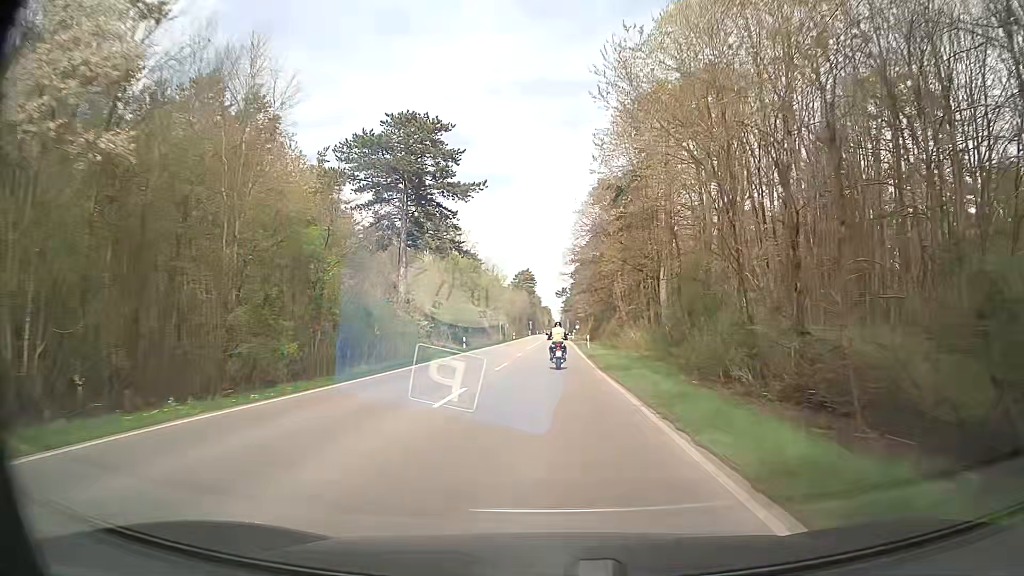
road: secondary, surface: asphalt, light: Day
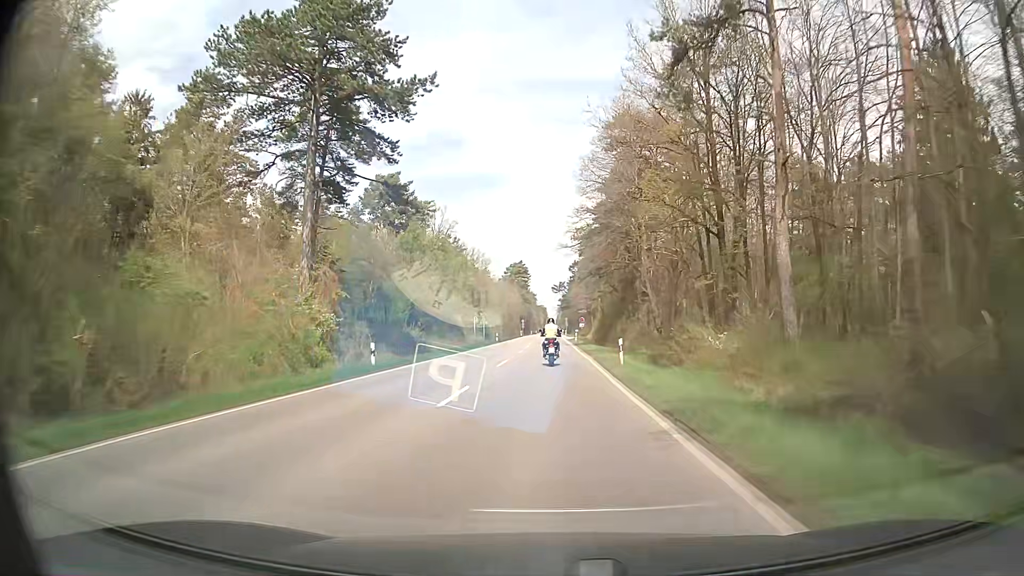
(+0.1, +24.4) m; +1°
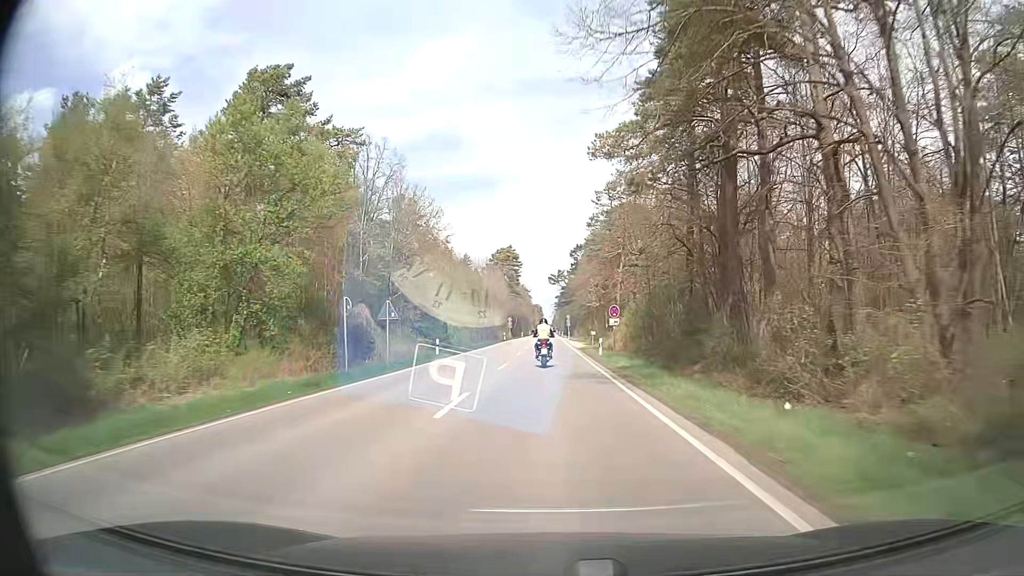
(-0.2, +37.7) m; 0°
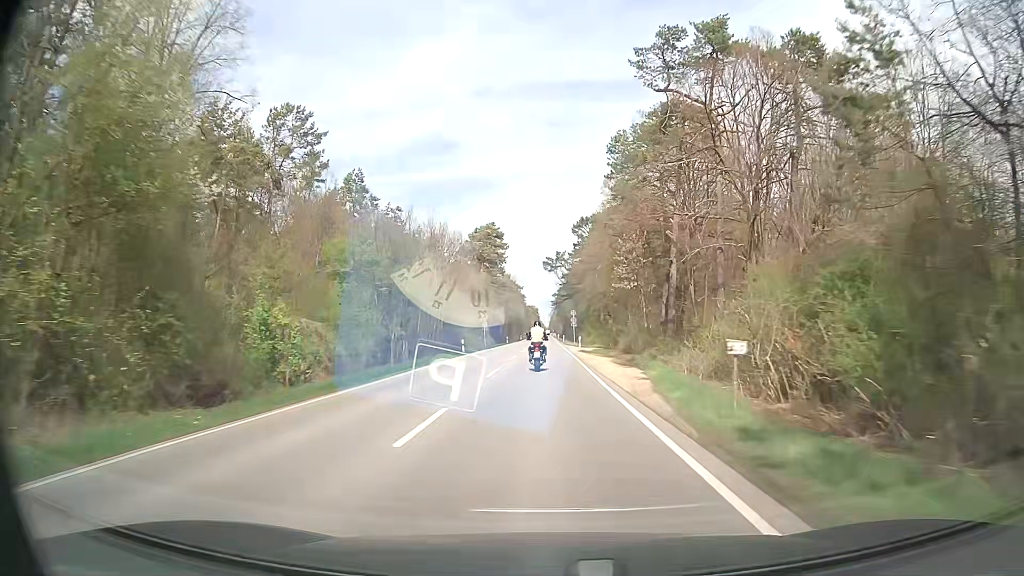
(+0.2, +38.4) m; 0°
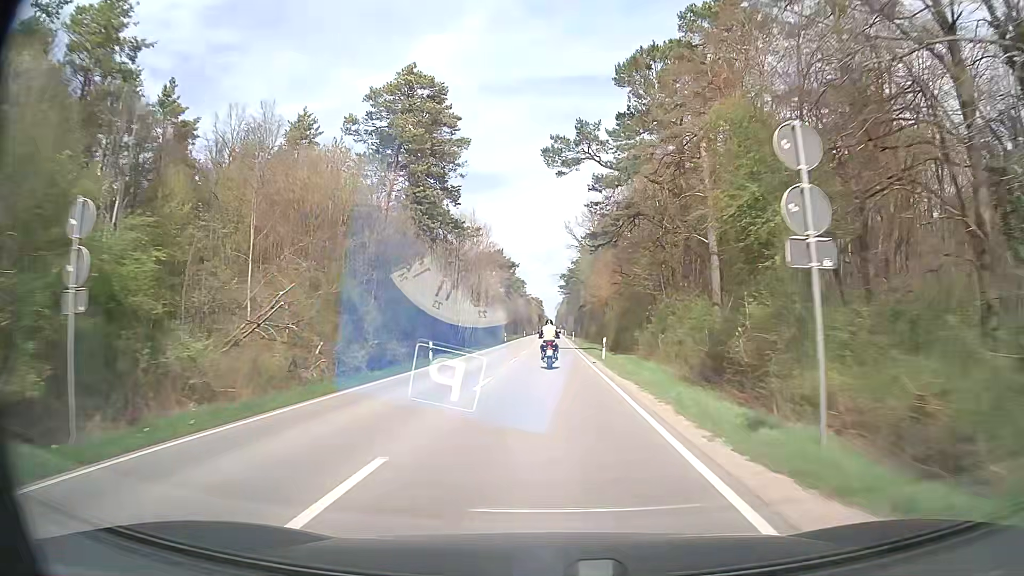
(-0.1, +65.2) m; -1°
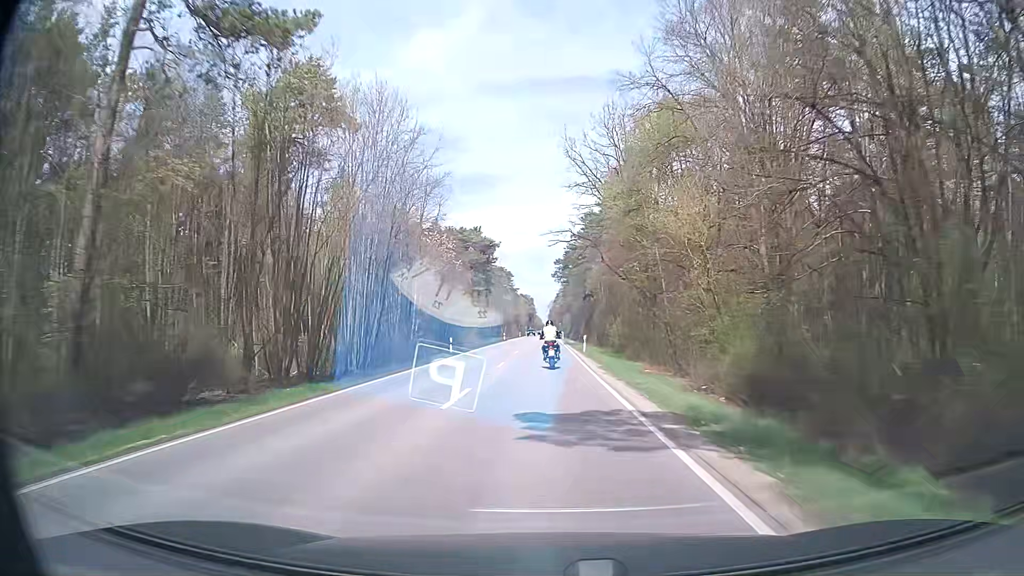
(+0.3, +39.6) m; +1°
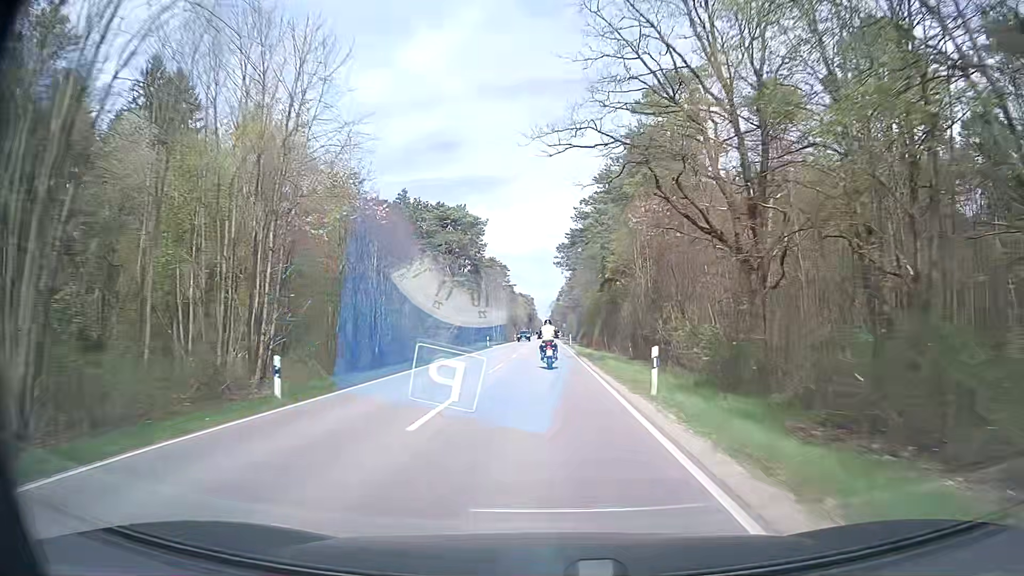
(-0.1, +26.7) m; 0°
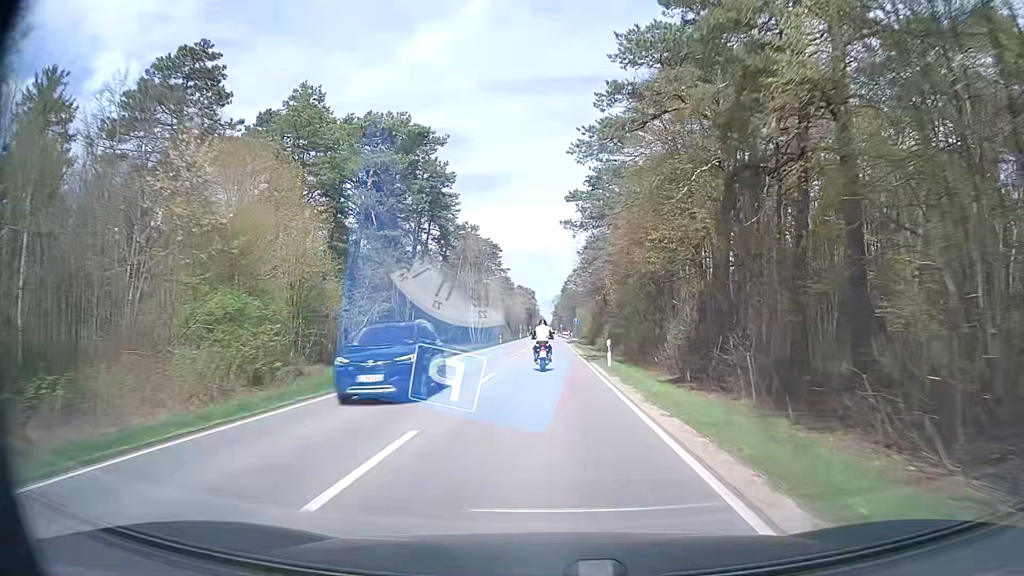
(-0.4, +40.2) m; -1°
(0, +10) (0, +20) (0, +30) (0, +40) (0, +50) (0, +60) (0, +70) (0, +80) (+1, +90) (+1, +100) m
